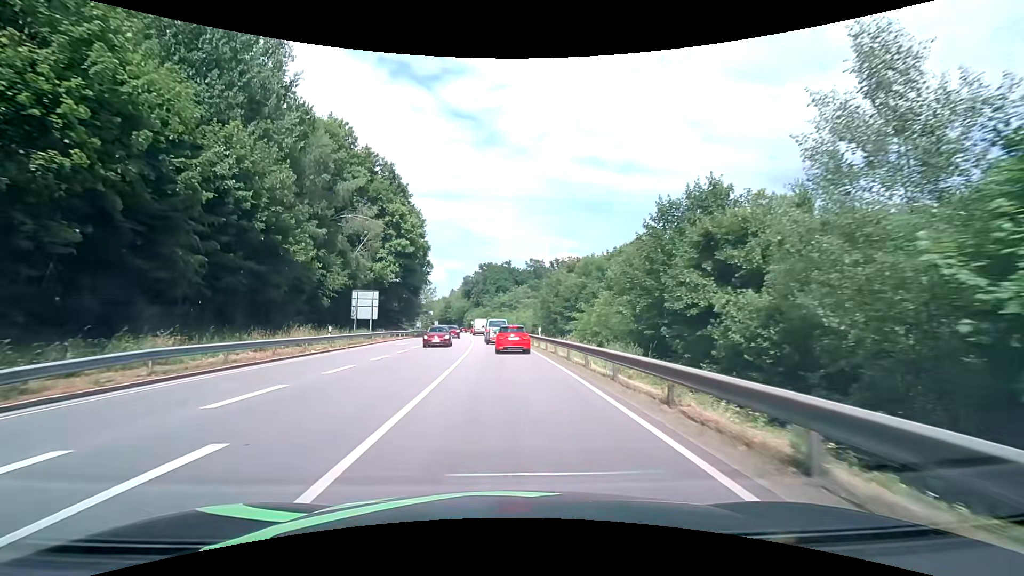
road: primary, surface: asphalt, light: Day
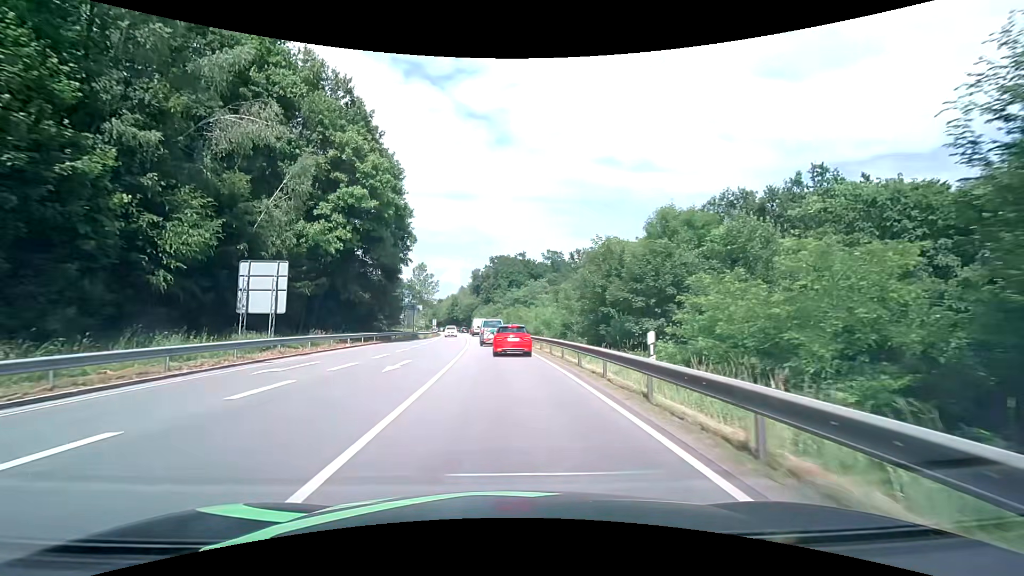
(-0.3, +23.0) m; -1°
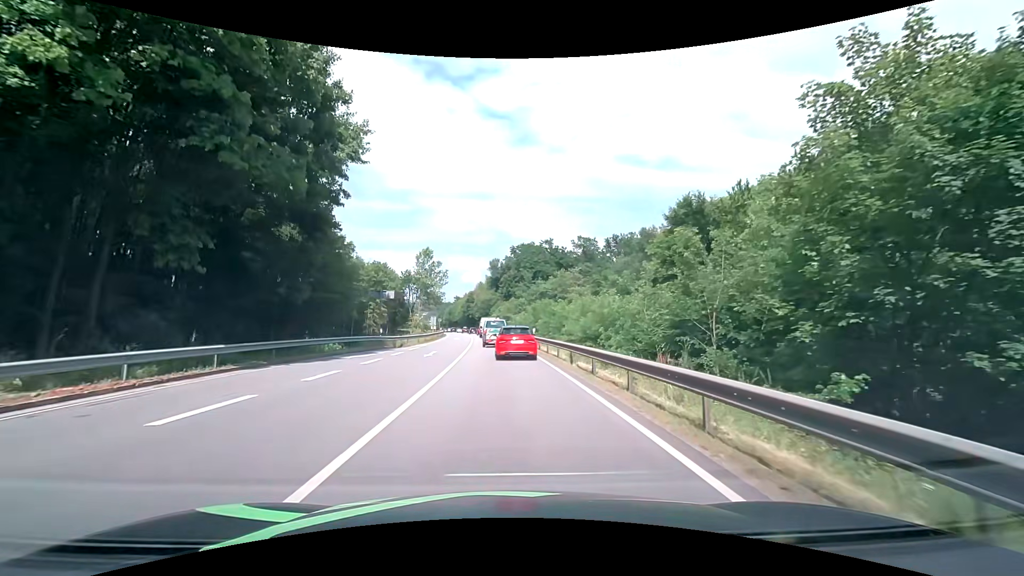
(-0.6, +26.2) m; -3°
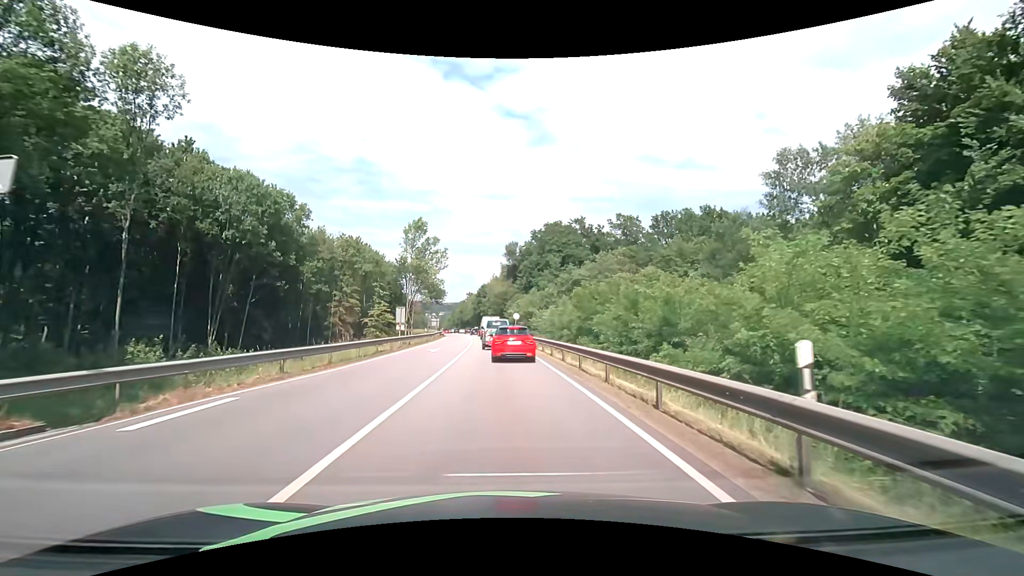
(-0.6, +30.3) m; -2°
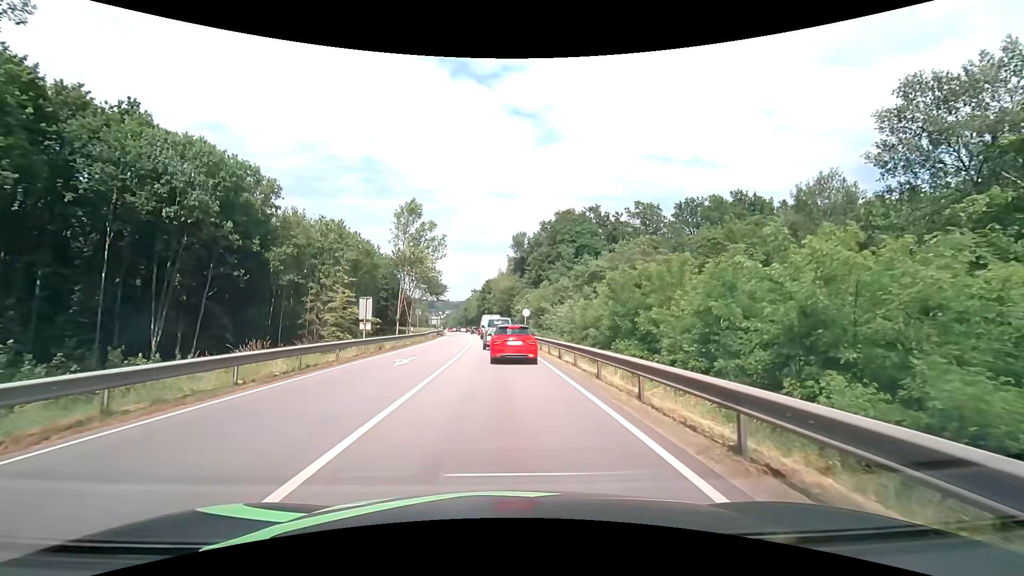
(-0.1, +10.9) m; -1°
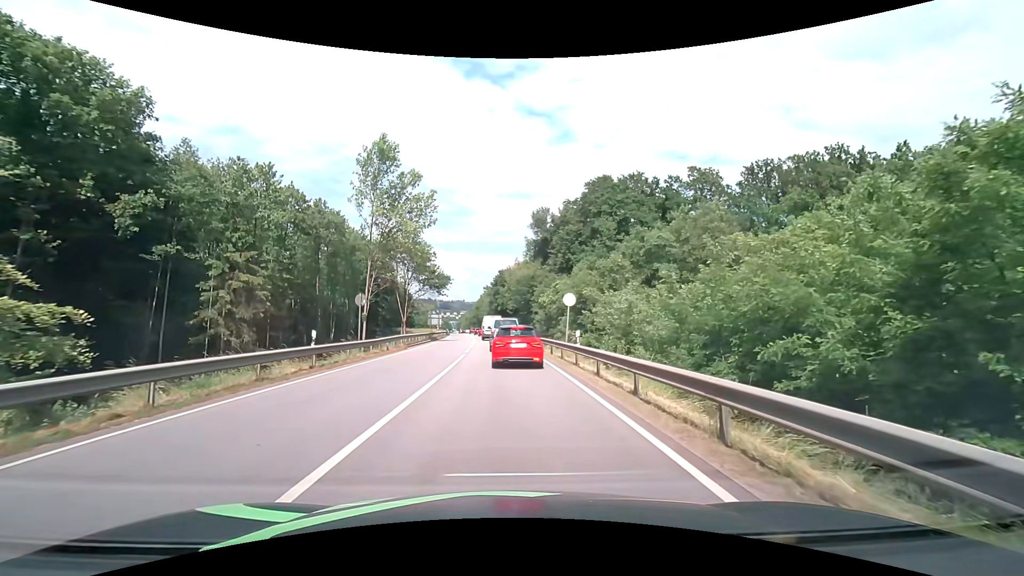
(-0.5, +23.1) m; -2°
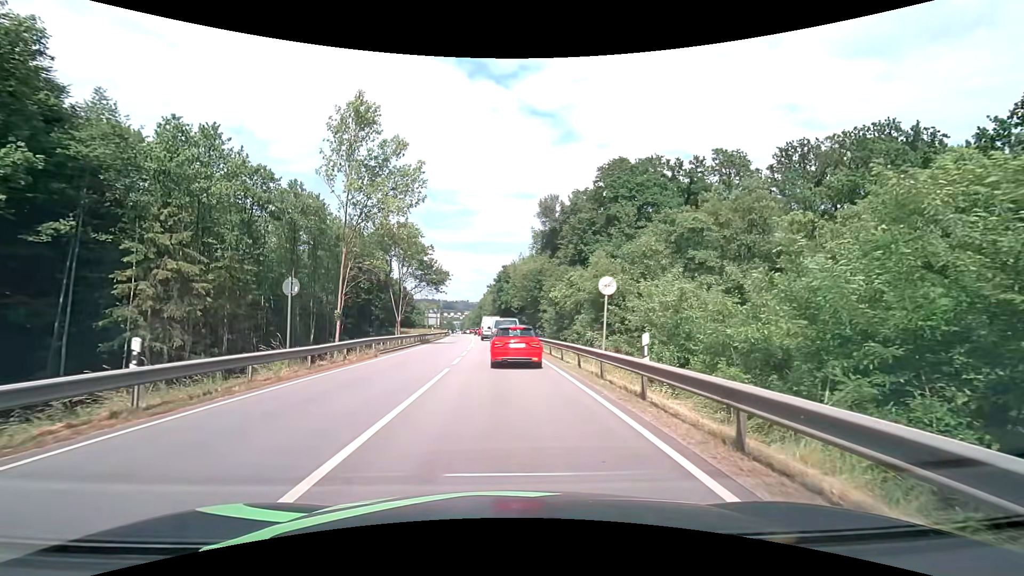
(0.0, +8.4) m; 0°
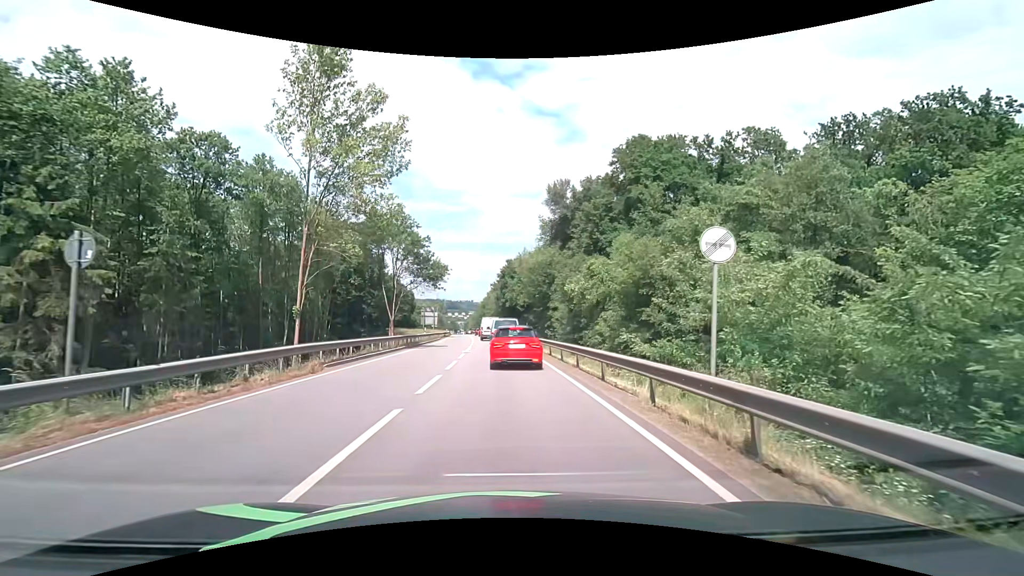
(-0.1, +8.3) m; -1°
(0, +10) (0, +20) (-1, +30) (-1, +40) (-2, +50) (-2, +60) (-3, +70) (-4, +80) (-4, +90) (-5, +100) m
